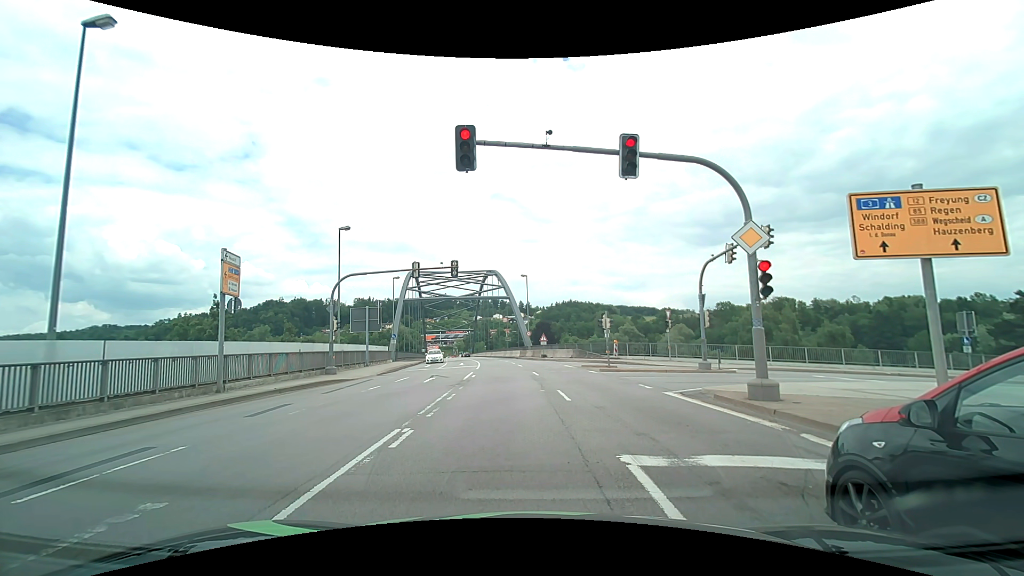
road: primary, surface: asphalt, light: Day
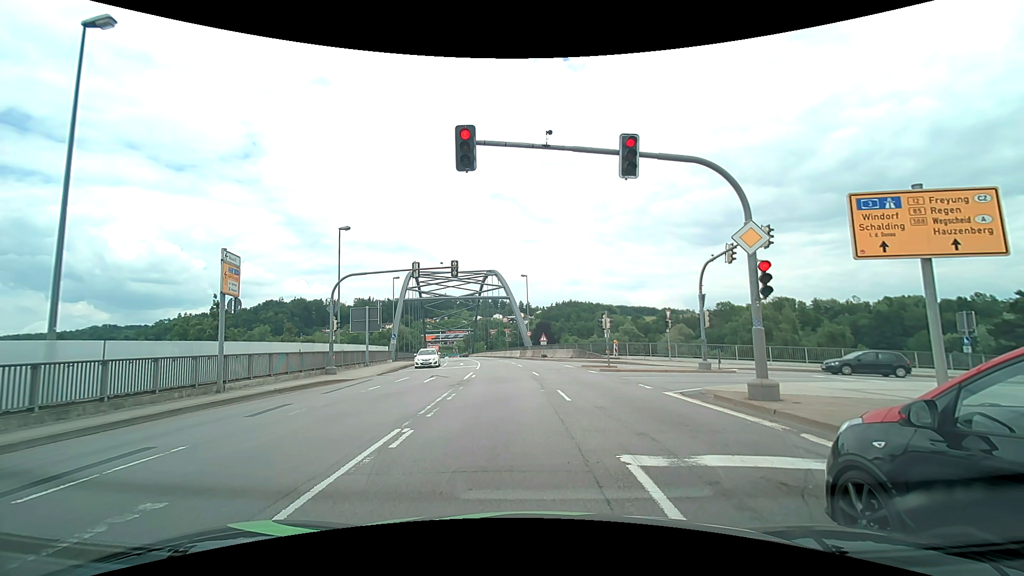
(0.0, 0.0) m; 0°
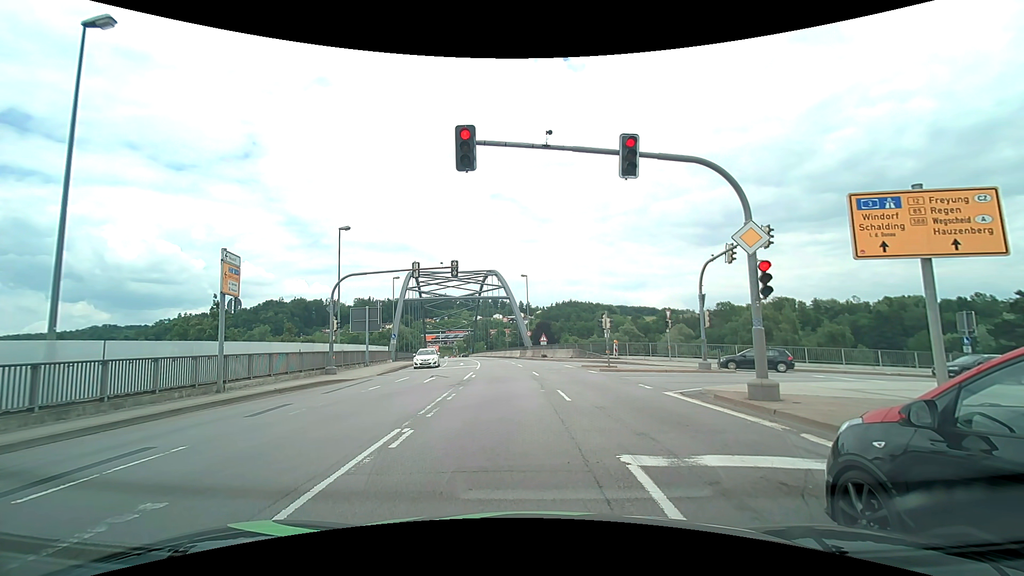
(0.0, 0.0) m; 0°
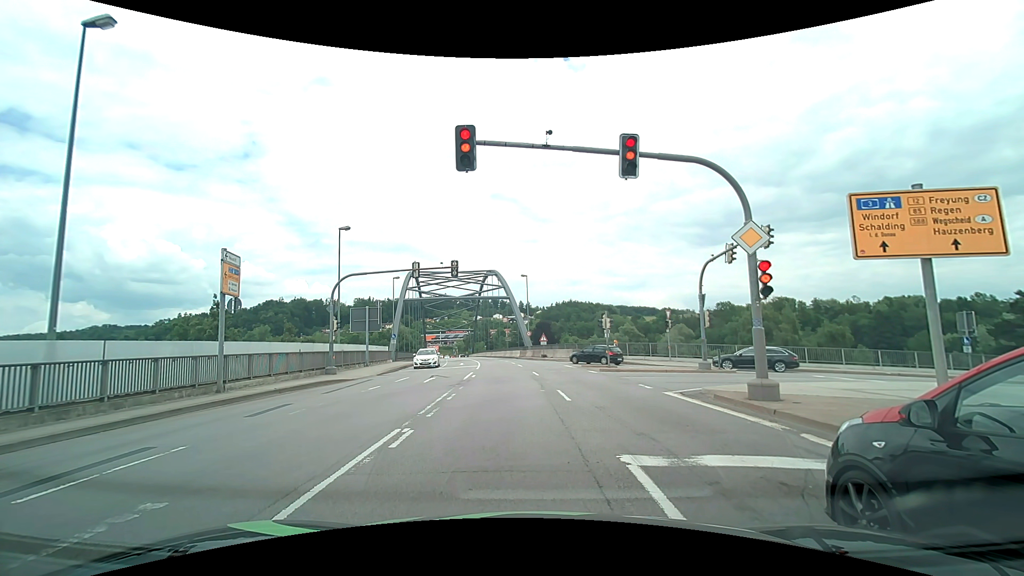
(0.0, 0.0) m; 0°
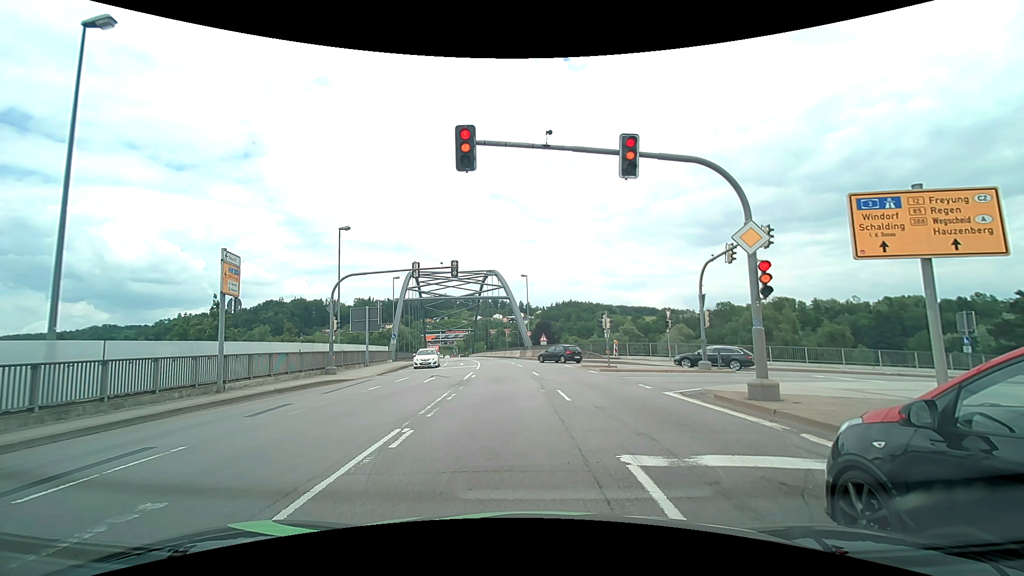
(0.0, 0.0) m; 0°
